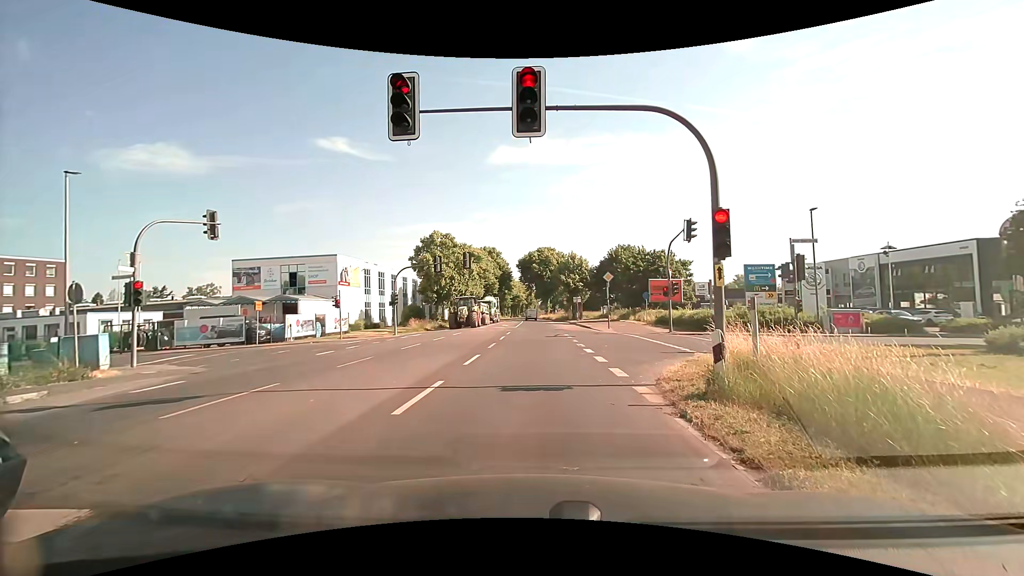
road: secondary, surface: asphalt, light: Day
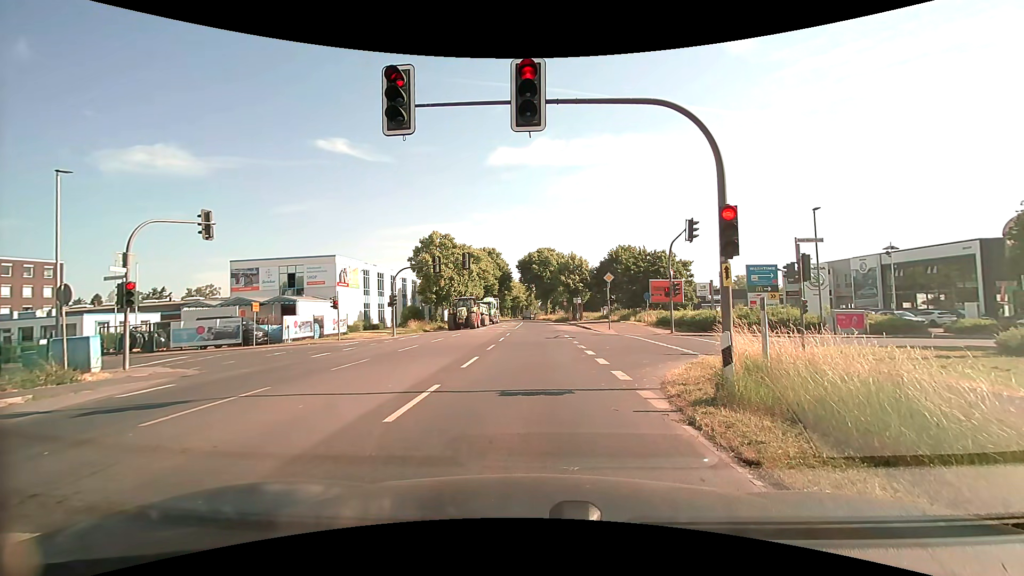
(0.0, +0.4) m; 0°
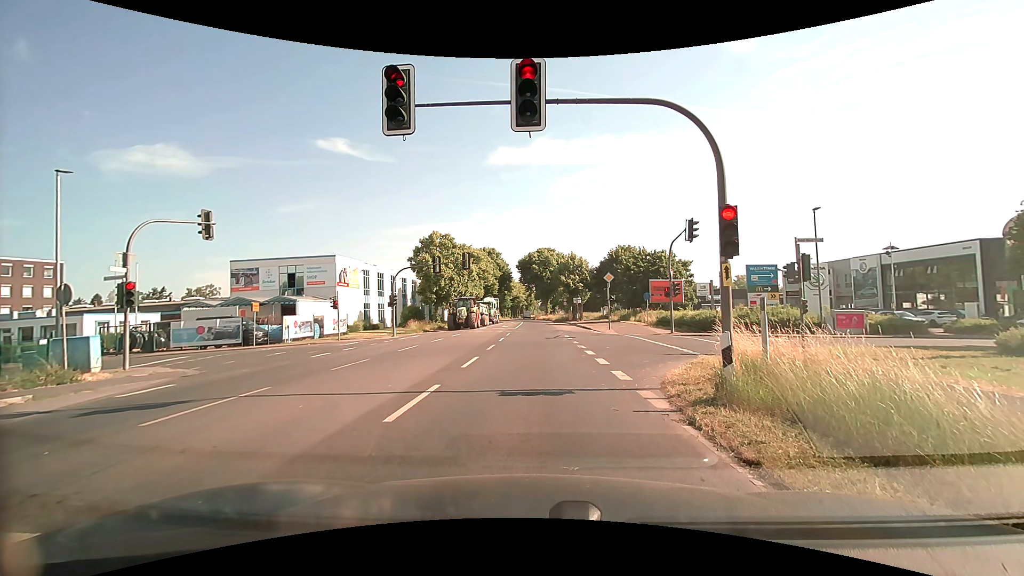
(0.0, 0.0) m; 0°
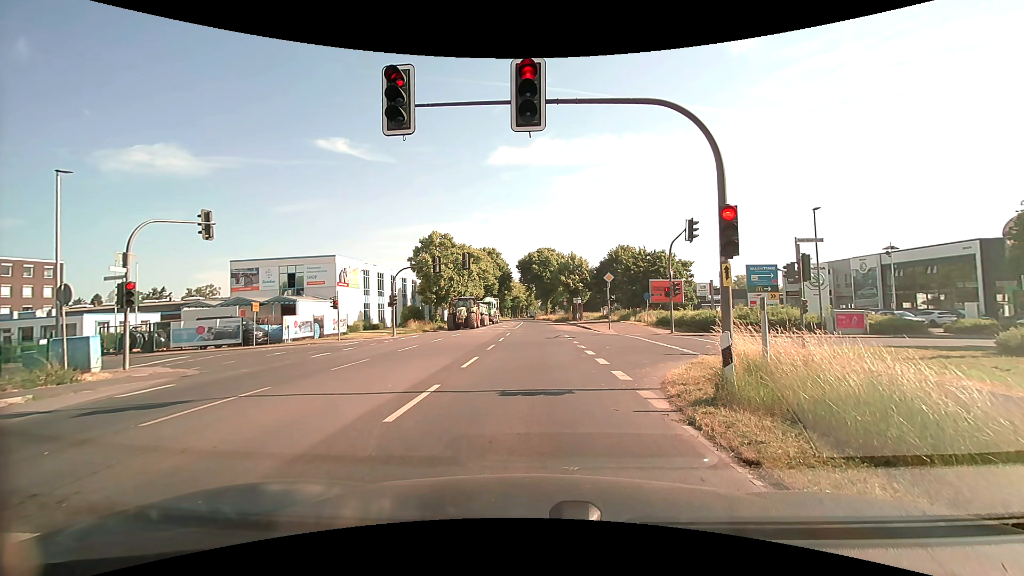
(0.0, 0.0) m; 0°
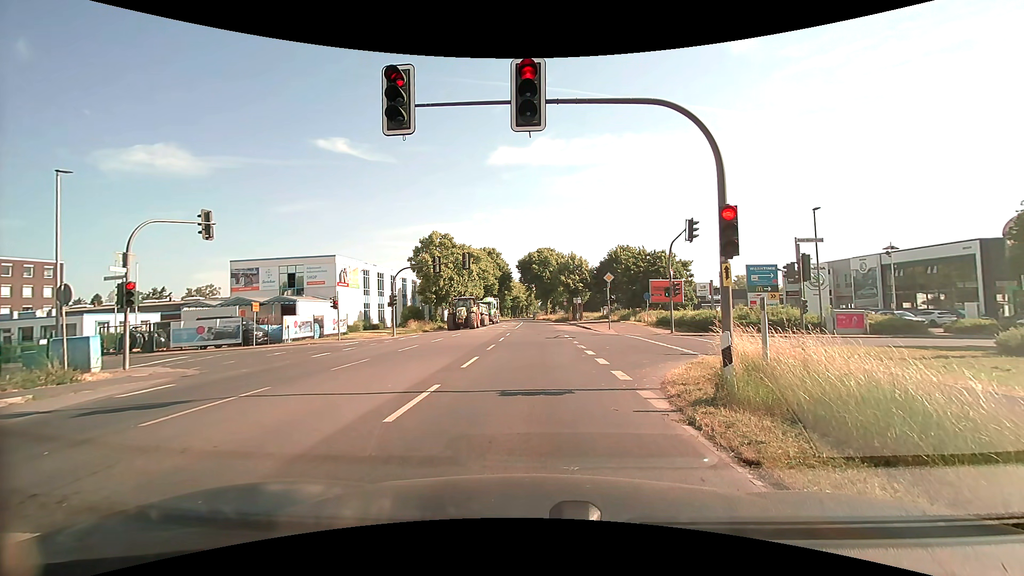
(0.0, 0.0) m; 0°
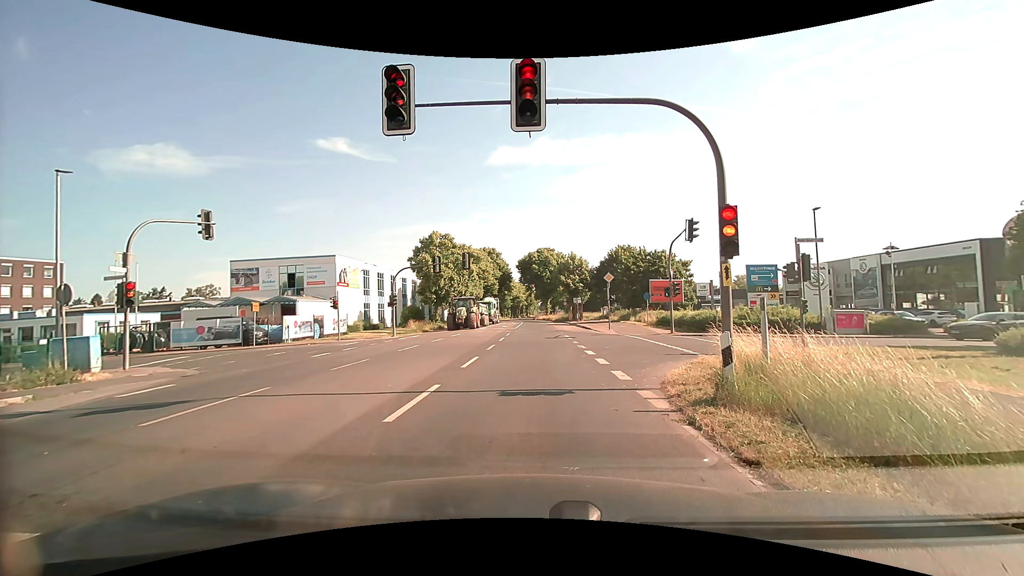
(0.0, 0.0) m; 0°
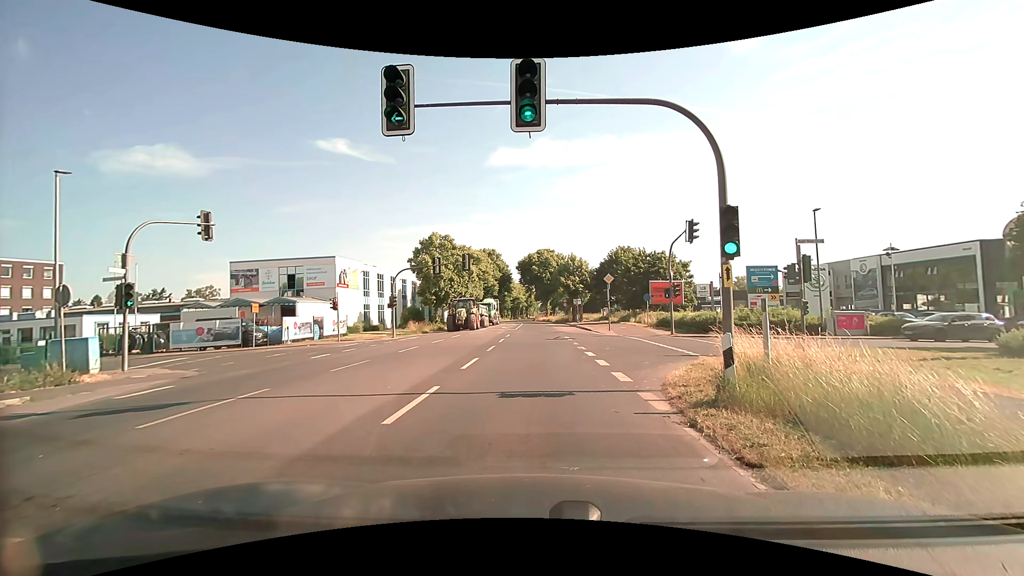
(0.0, 0.0) m; 0°
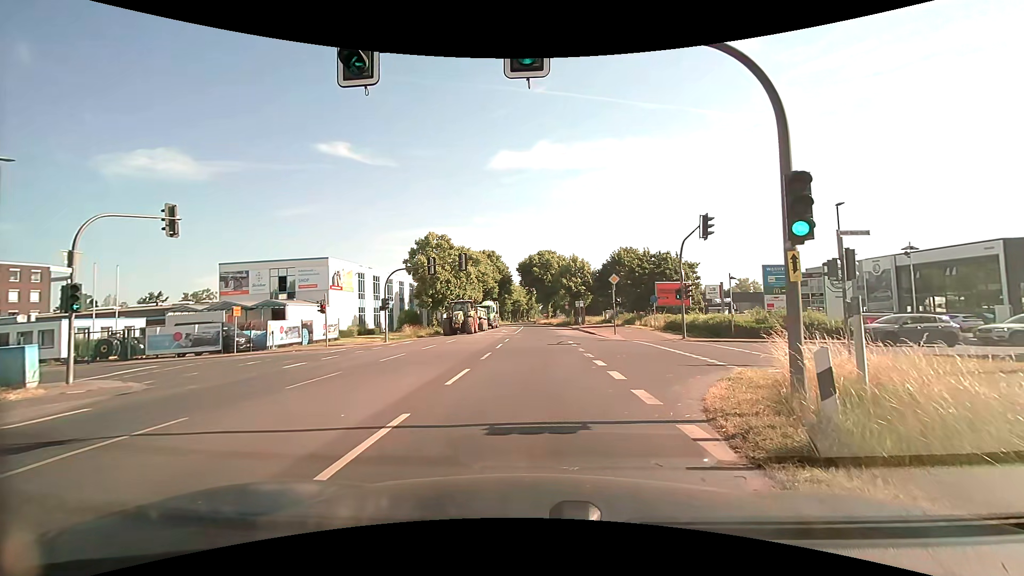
(0.0, +2.4) m; -1°
(0, +10) (+4, +19) (+13, +23) (+23, +25) (+33, +25) (+43, +26) (+53, +26) (+63, +26) (+73, +26) (+83, +26) m
